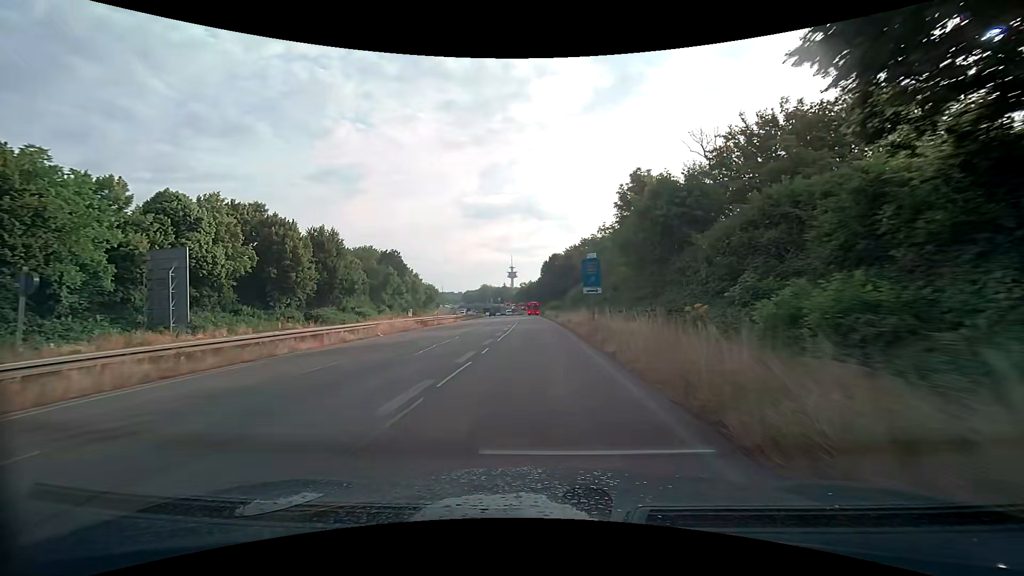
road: trunk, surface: asphalt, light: Day
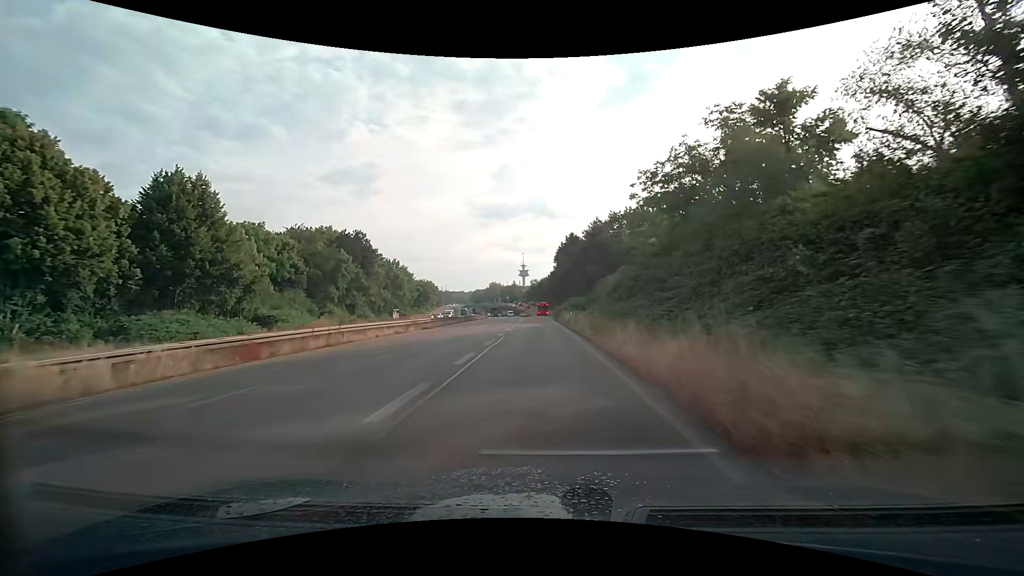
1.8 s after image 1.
(-0.3, +31.1) m; -1°
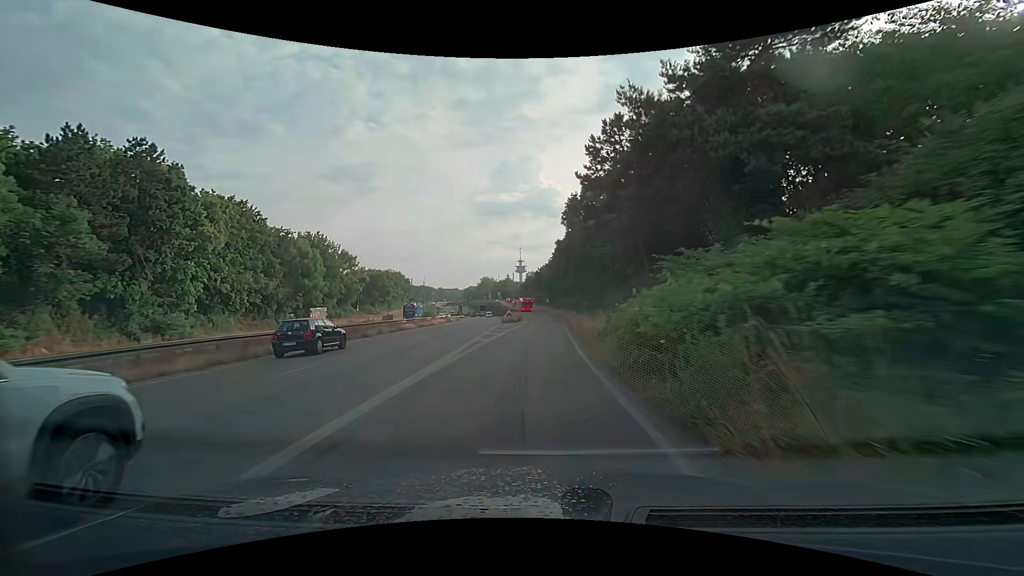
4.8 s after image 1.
(-0.2, +49.9) m; 0°
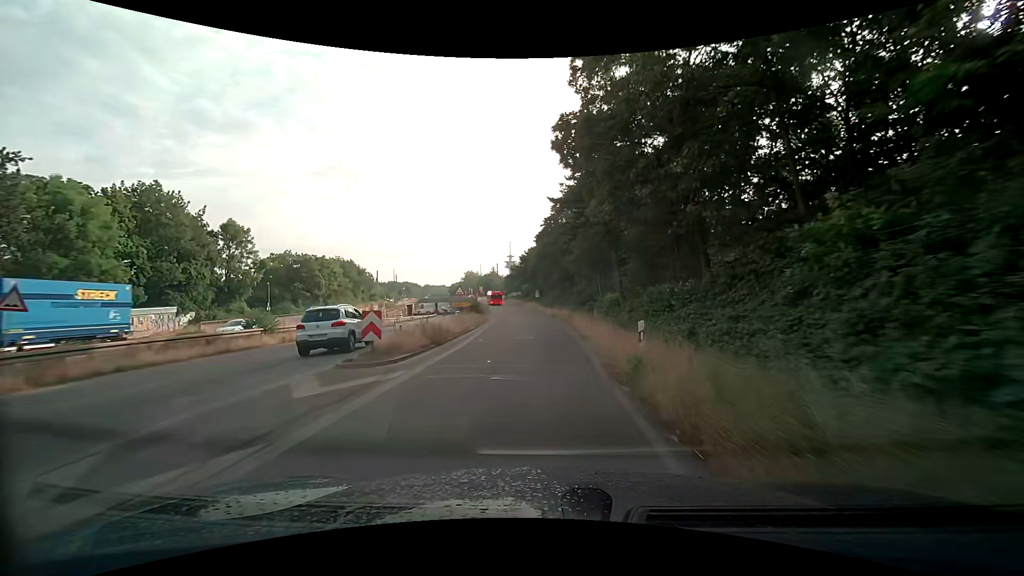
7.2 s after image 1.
(+0.6, +38.6) m; +1°
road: trunk_link
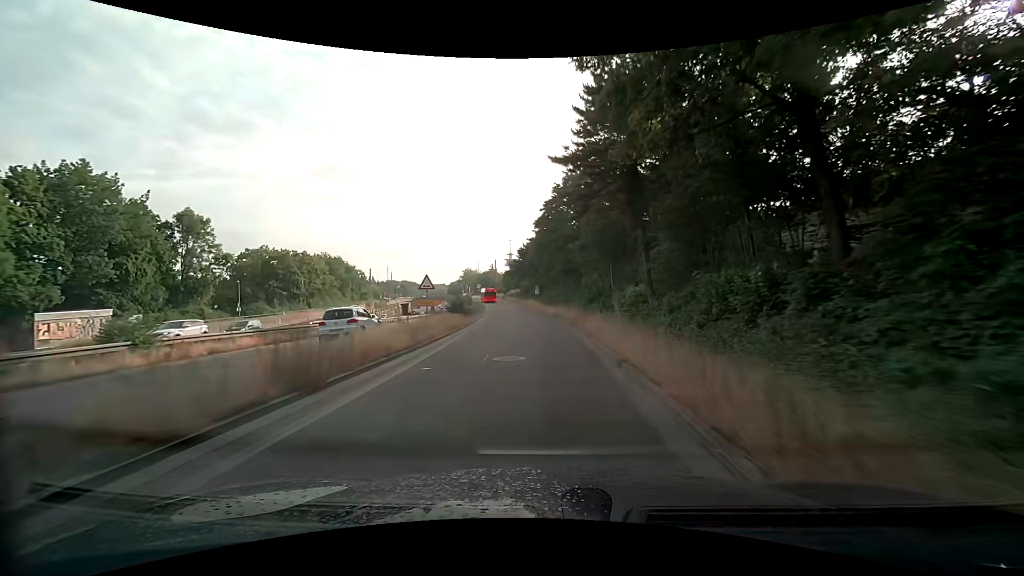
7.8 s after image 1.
(0.0, +9.5) m; 0°
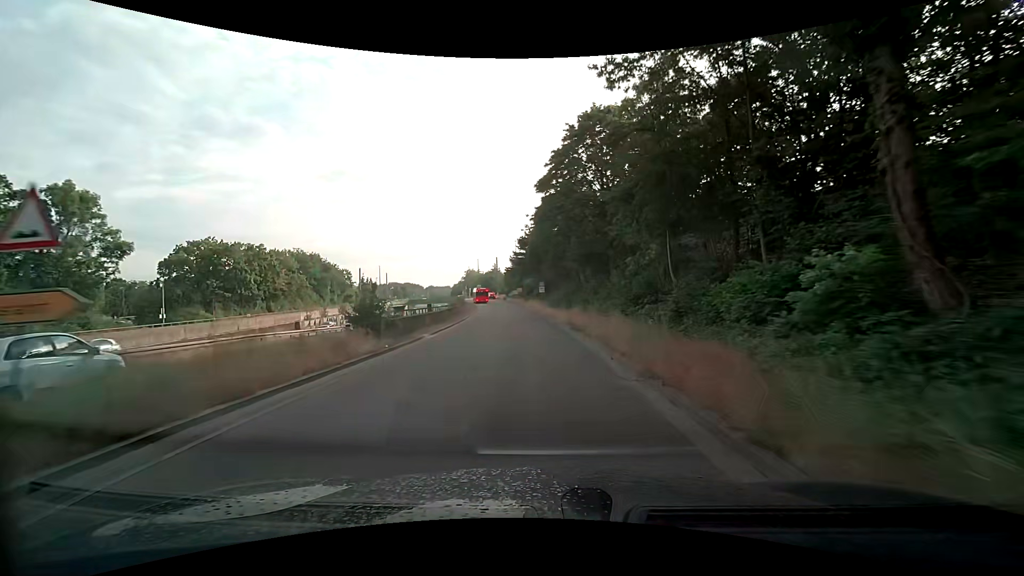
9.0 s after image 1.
(-0.1, +18.7) m; -1°
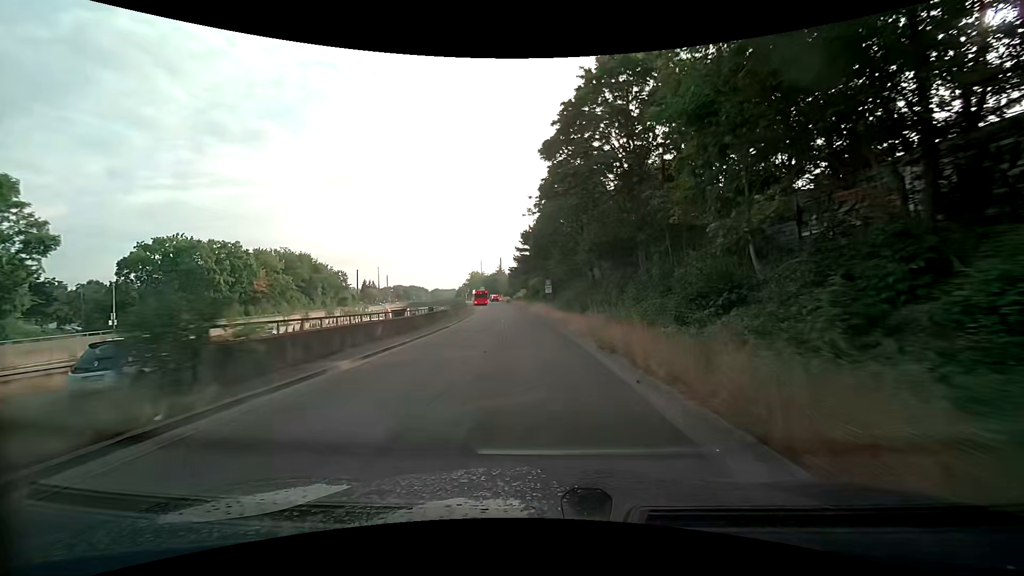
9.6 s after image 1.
(-0.1, +9.1) m; -1°
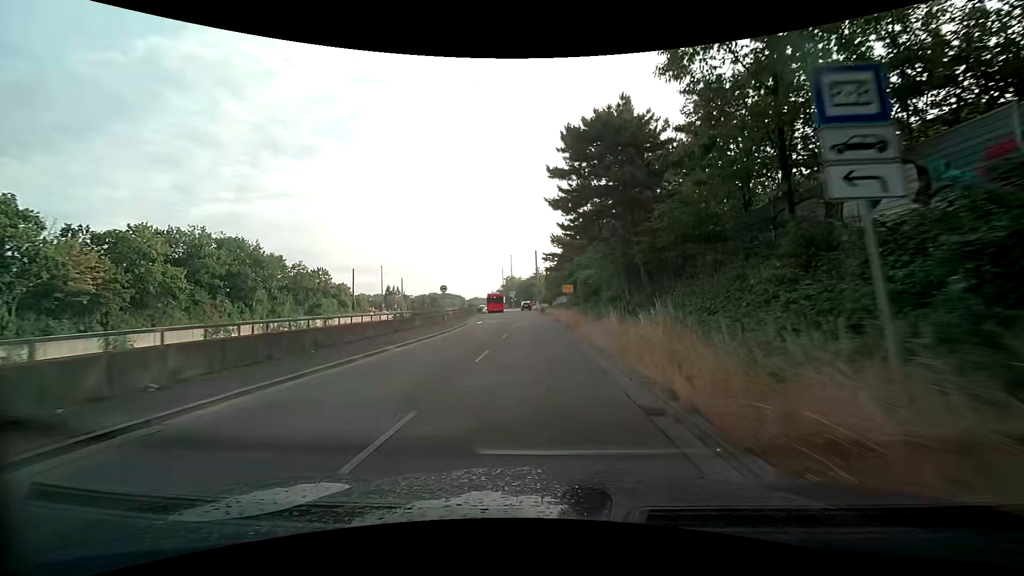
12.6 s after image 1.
(-1.5, +42.5) m; -5°
(0, +10) (0, +20) (0, +30) (-1, +40) (-1, +50) (-1, +60) (-2, +70) (-2, +80) (-3, +90) (-4, +100) m
